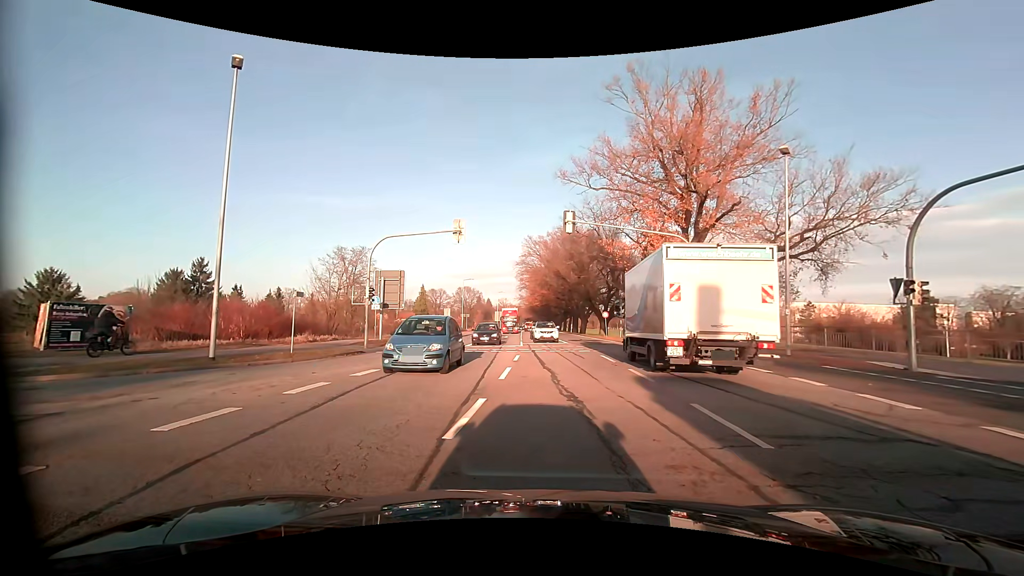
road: primary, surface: asphalt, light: Day
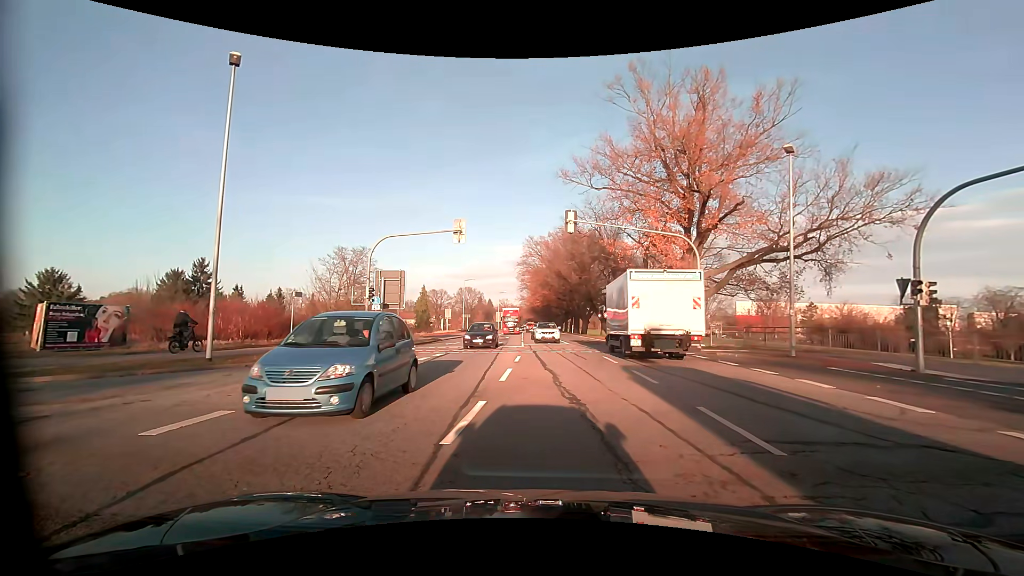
(0.0, +0.2) m; 0°
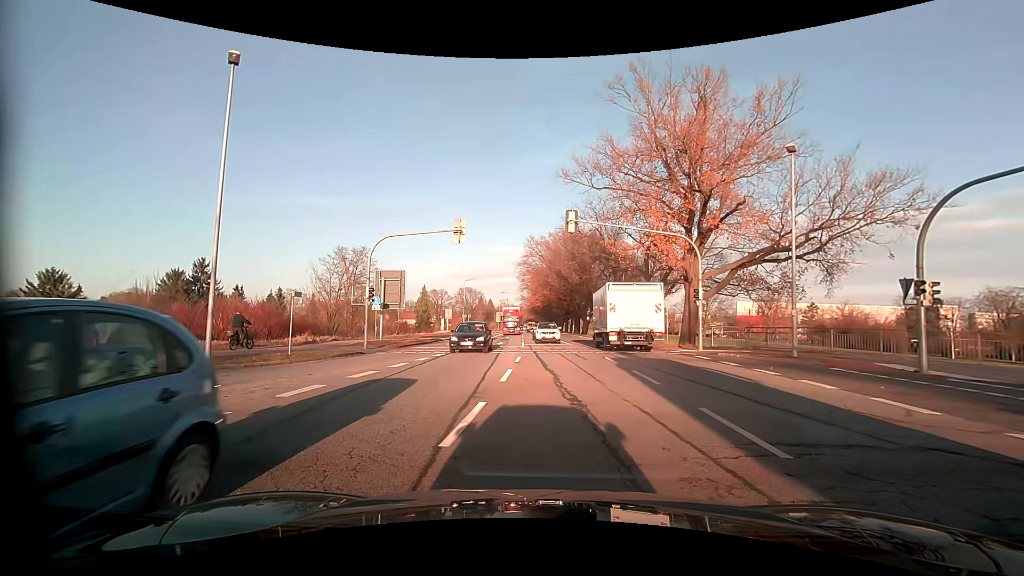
(0.0, +0.1) m; 0°
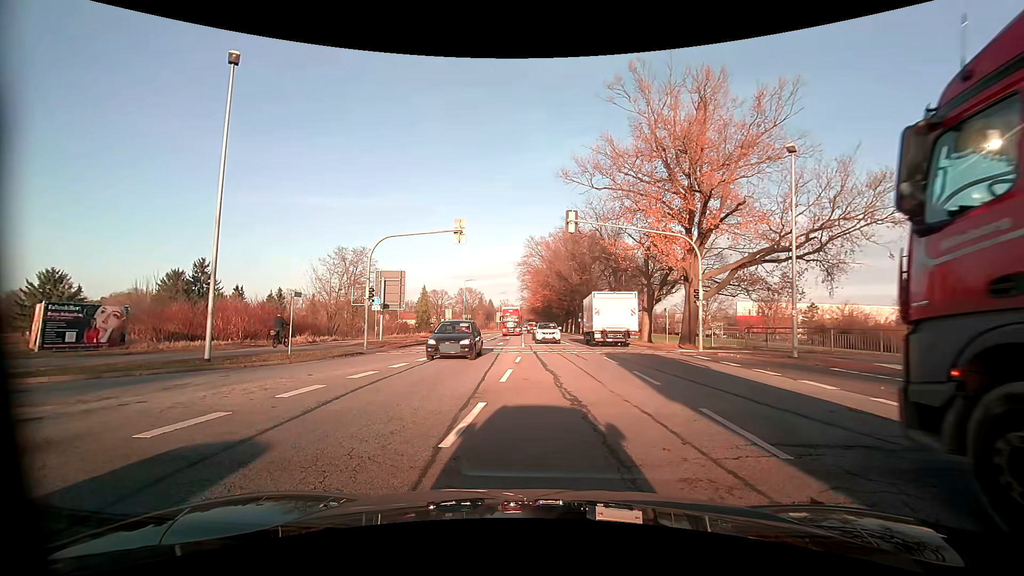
(0.0, 0.0) m; 0°
